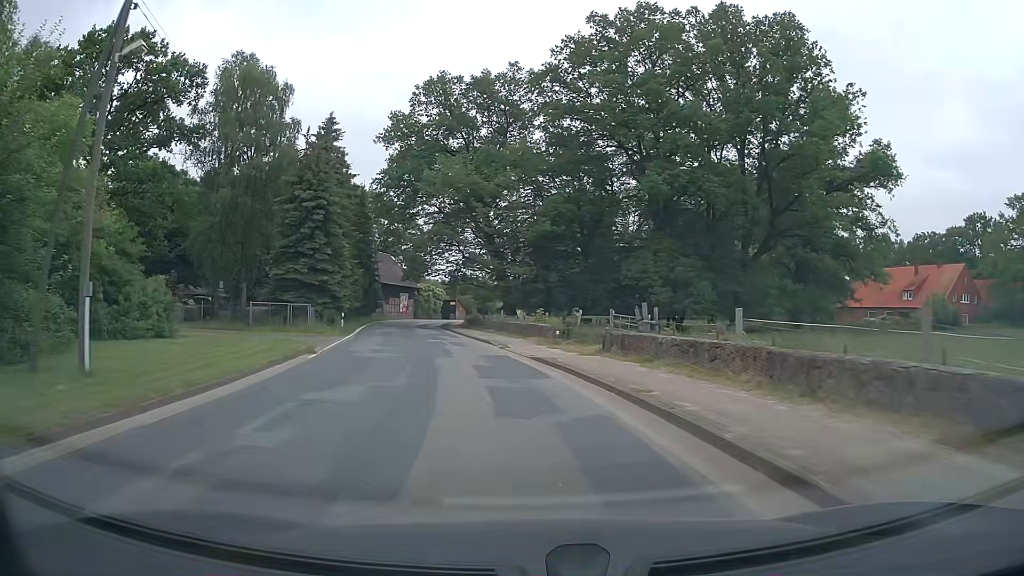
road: tertiary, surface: asphalt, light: Day
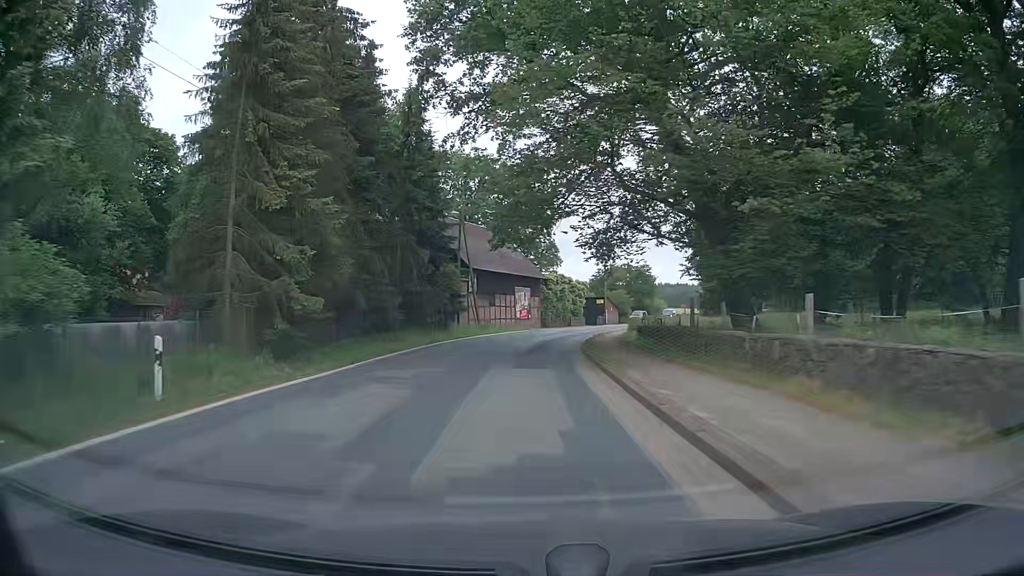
(-4.1, +35.4) m; -12°
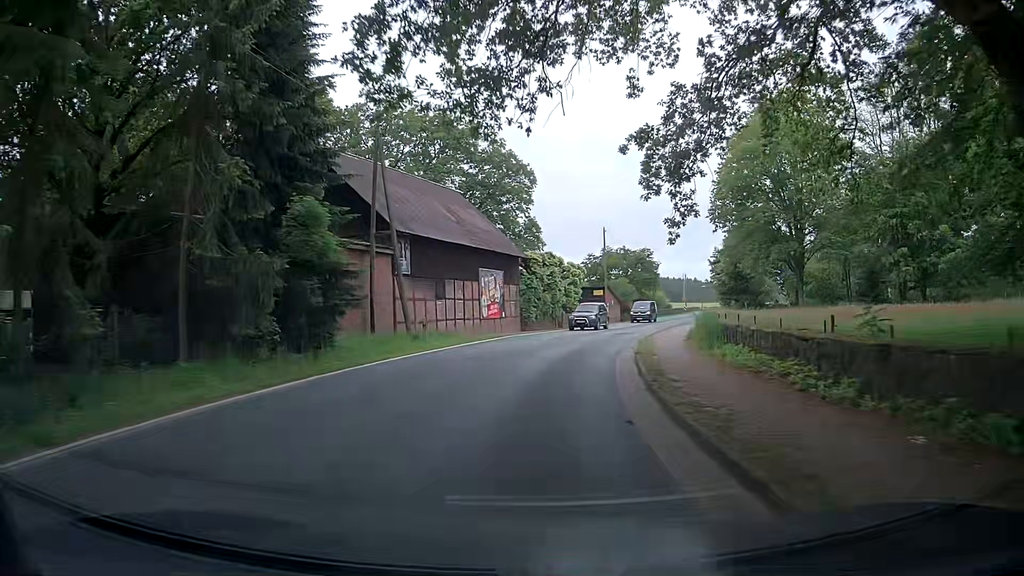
(0.0, +20.7) m; +1°
(0, +10) (+1, +20) (+3, +30) (+6, +39) (+9, +49) (+12, +58) (+15, +68) (+19, +77) (+22, +87) (+25, +96) m
